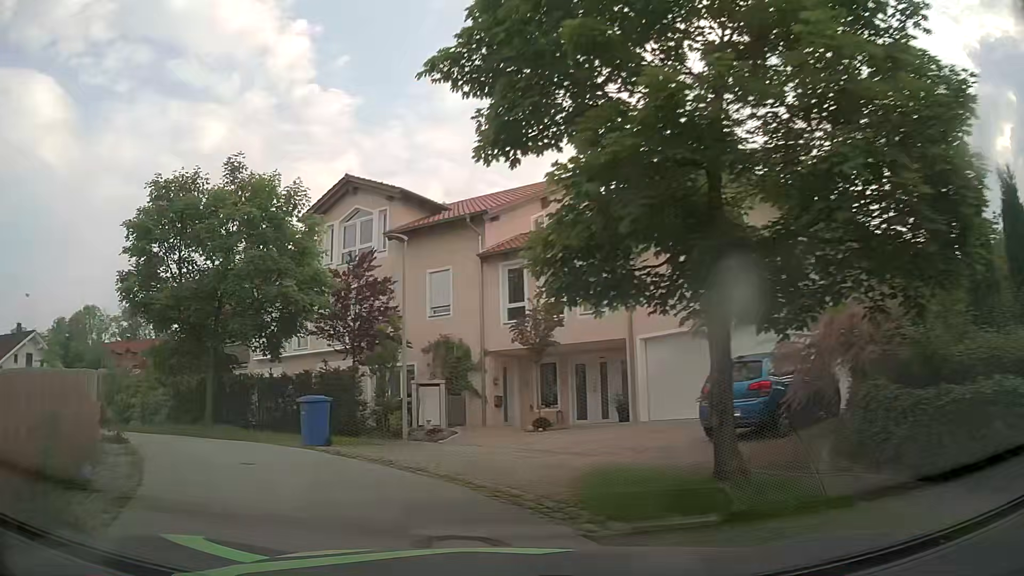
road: residential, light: Day
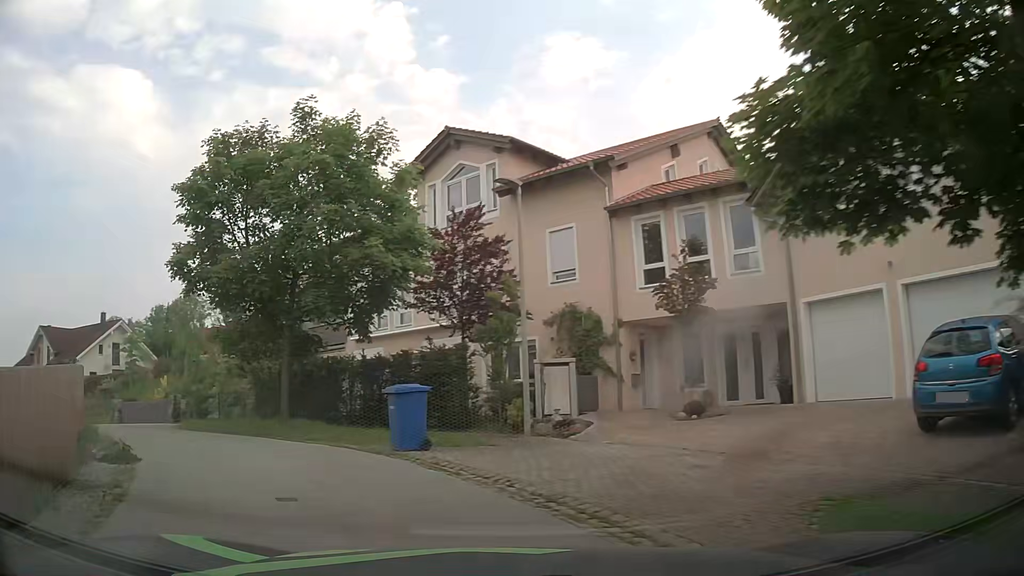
(-0.3, +3.5) m; -10°
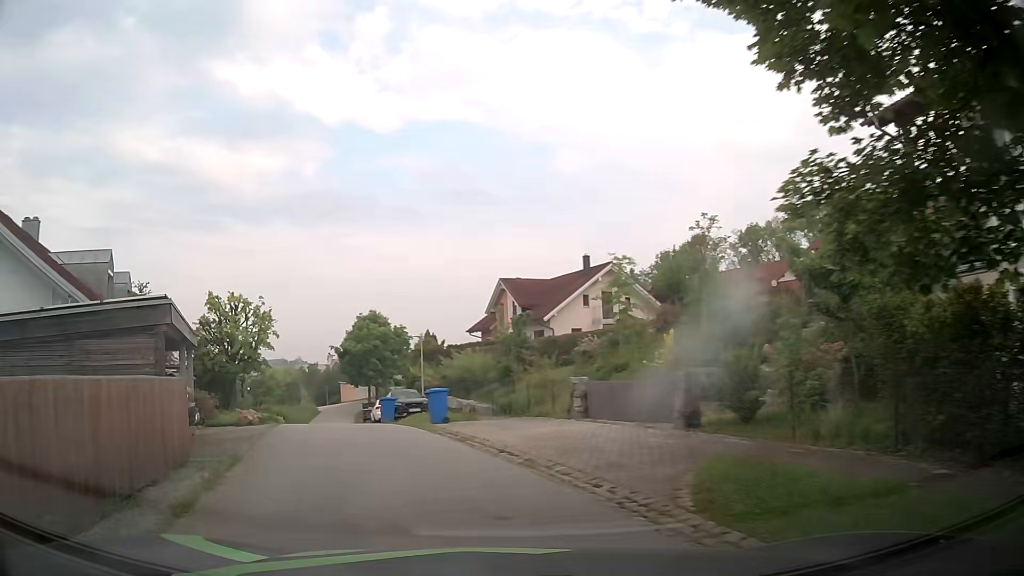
(-5.5, +12.5) m; -45°
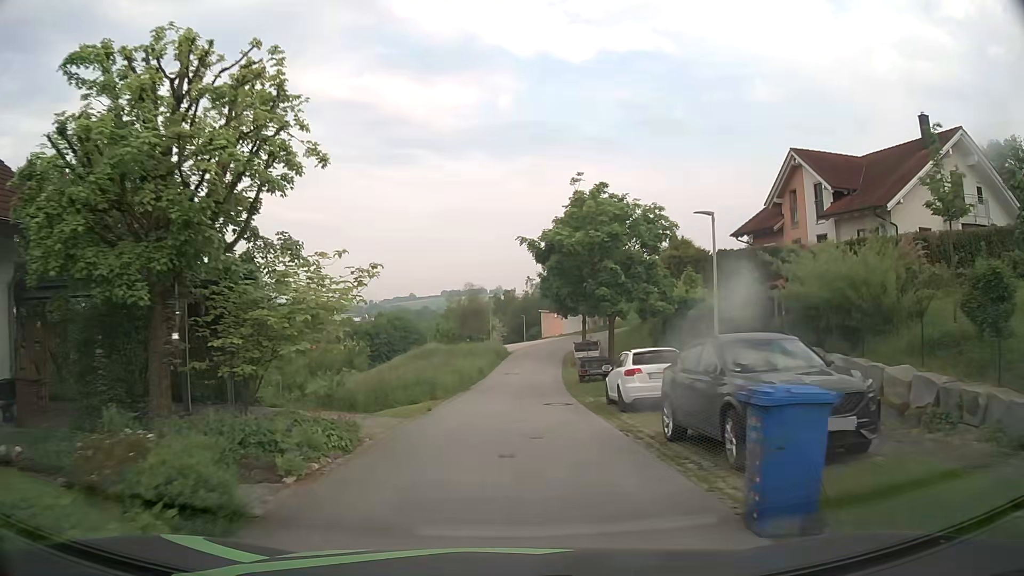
(-4.9, +21.9) m; -17°
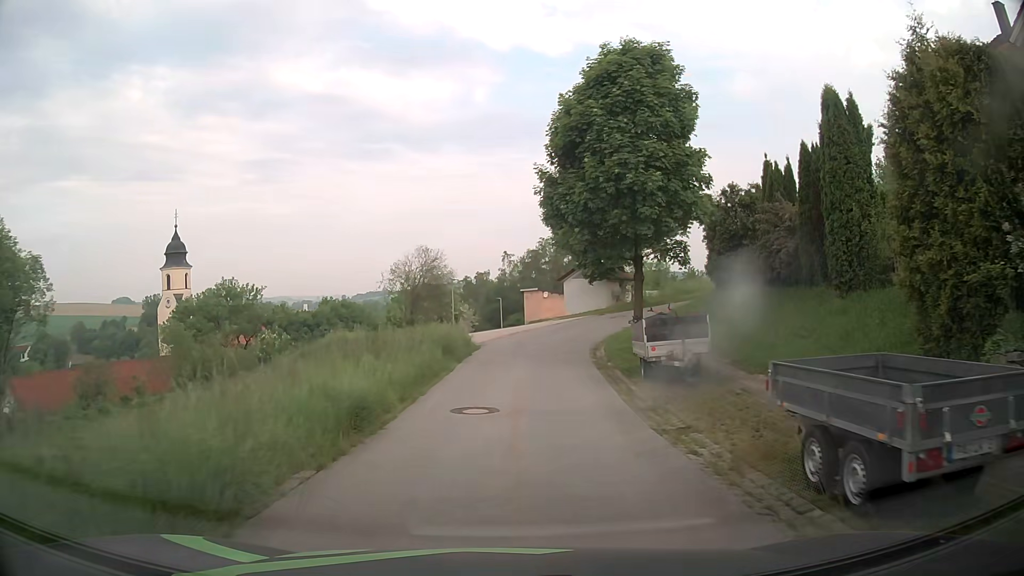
(+0.3, +24.4) m; +1°
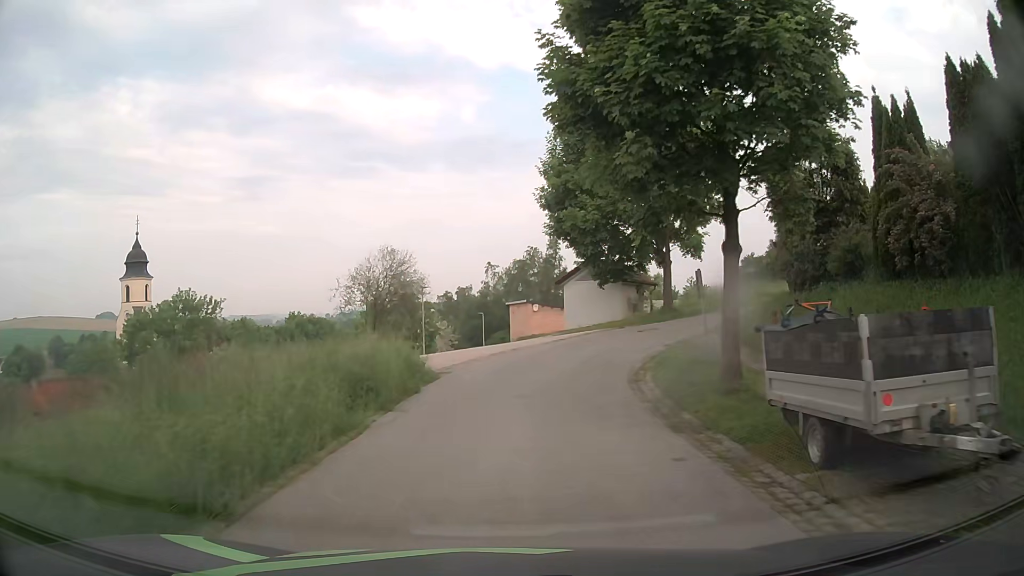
(+0.2, +9.8) m; +2°
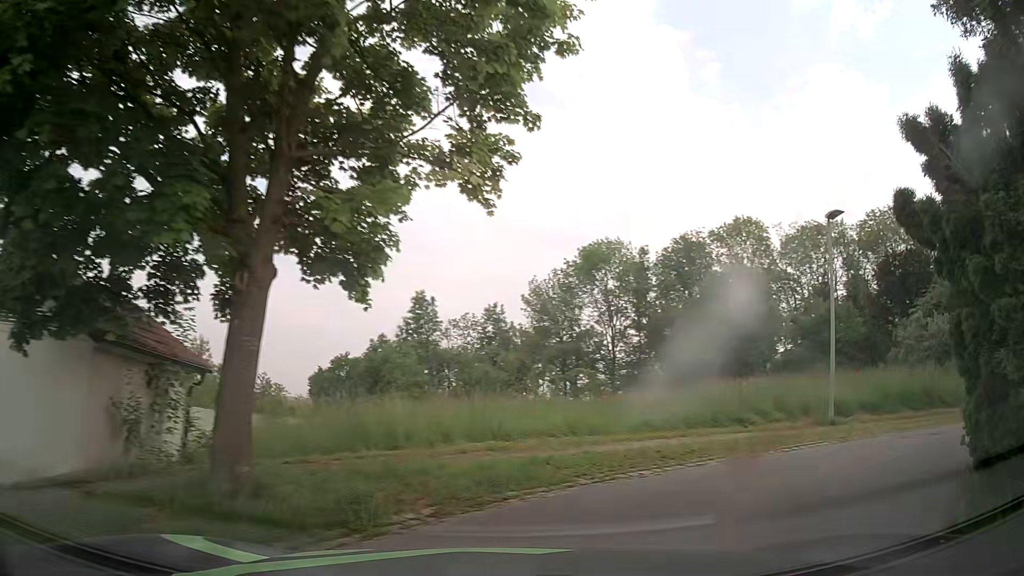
(+3.6, +20.2) m; +33°
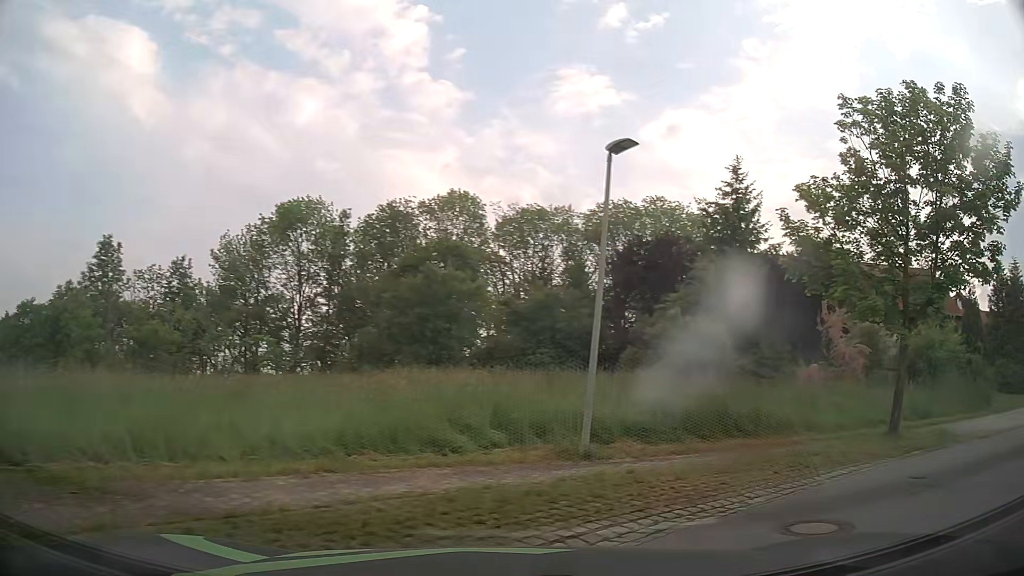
(+1.4, +5.7) m; +28°
